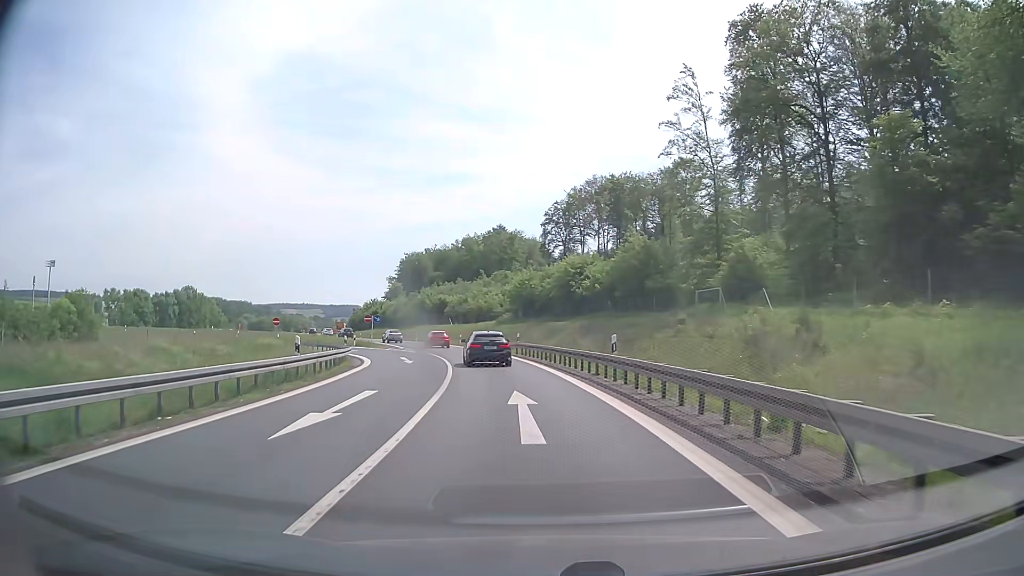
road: motorway_link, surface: asphalt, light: Day
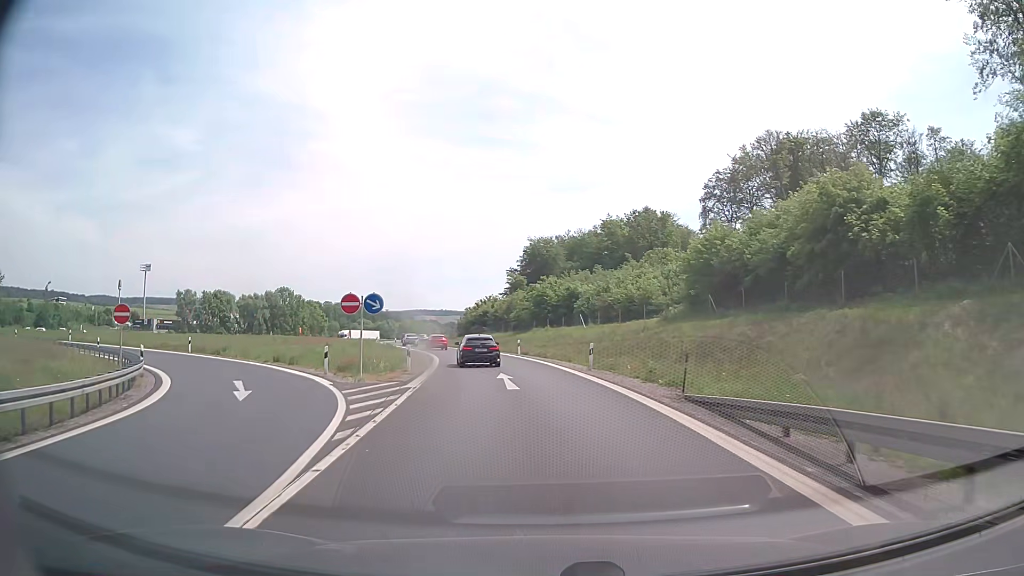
(-3.9, +38.6) m; -12°
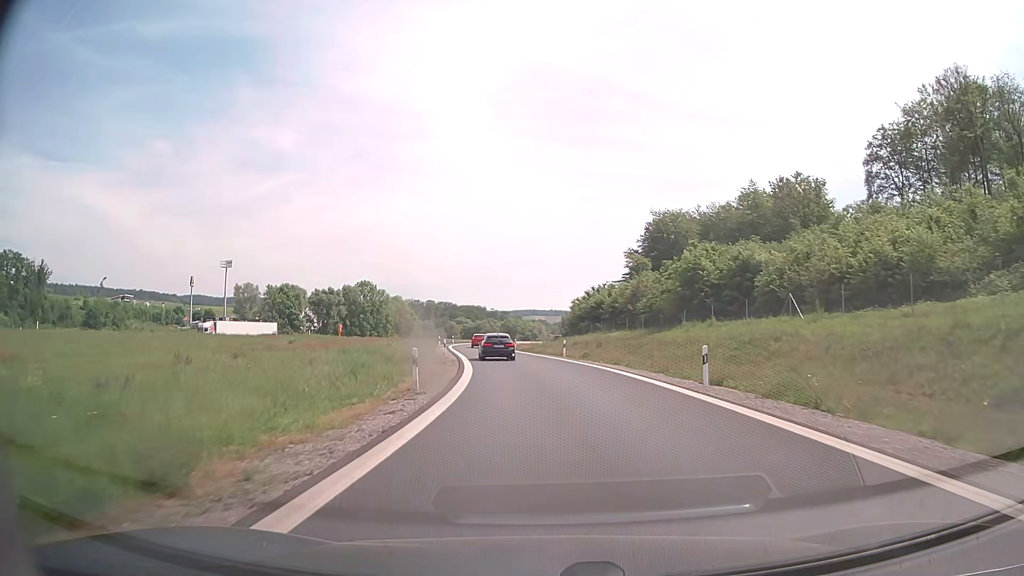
(-3.1, +31.8) m; -10°
(0, +10) (-1, +20) (-2, +30) (-3, +40) (-4, +50) (-6, +60) (-7, +70) (-8, +80) (-8, +90) (-8, +99) m
